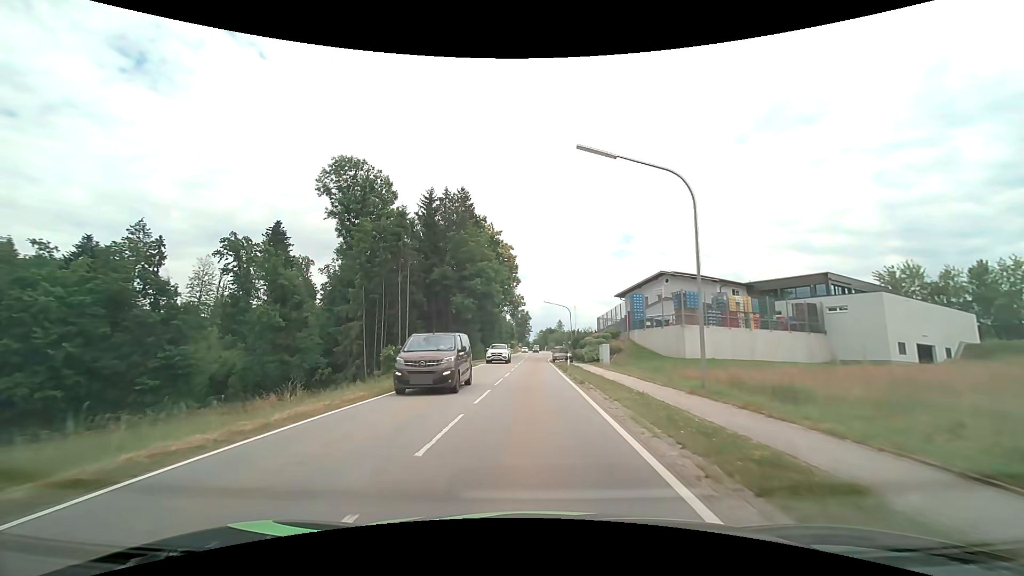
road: tertiary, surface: asphalt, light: Day
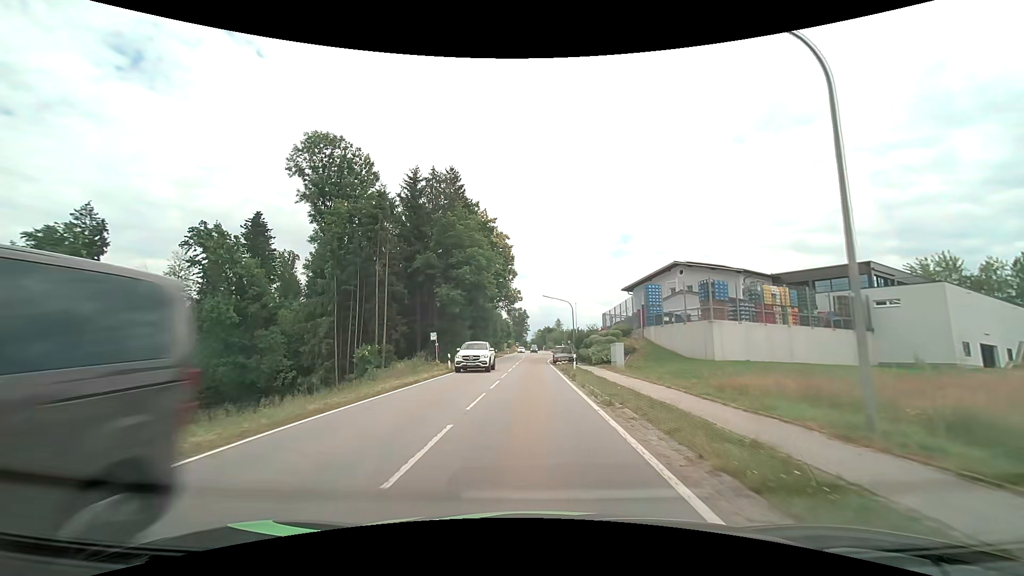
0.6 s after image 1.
(0.0, +7.3) m; 0°
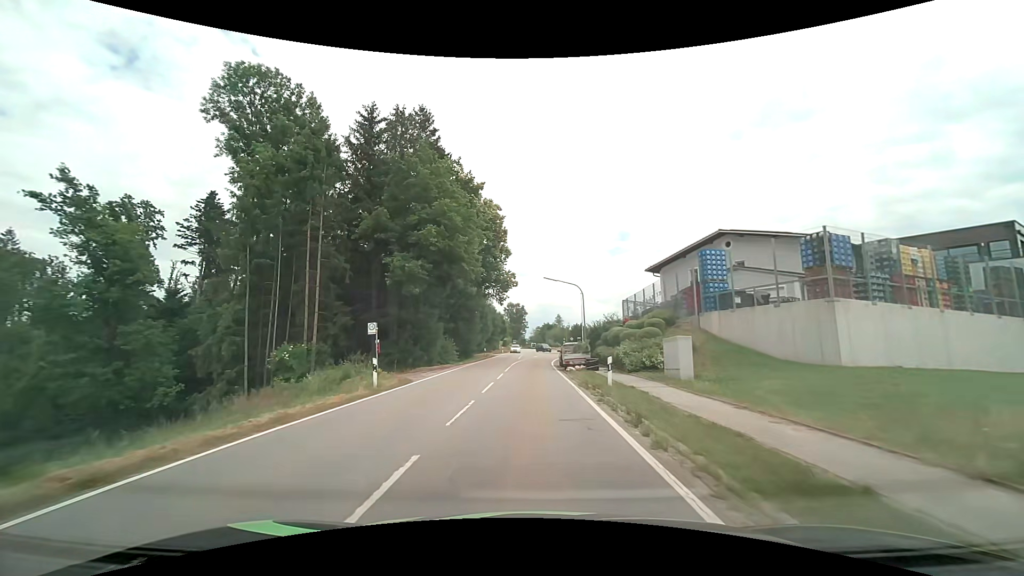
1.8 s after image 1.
(+0.1, +14.5) m; 0°
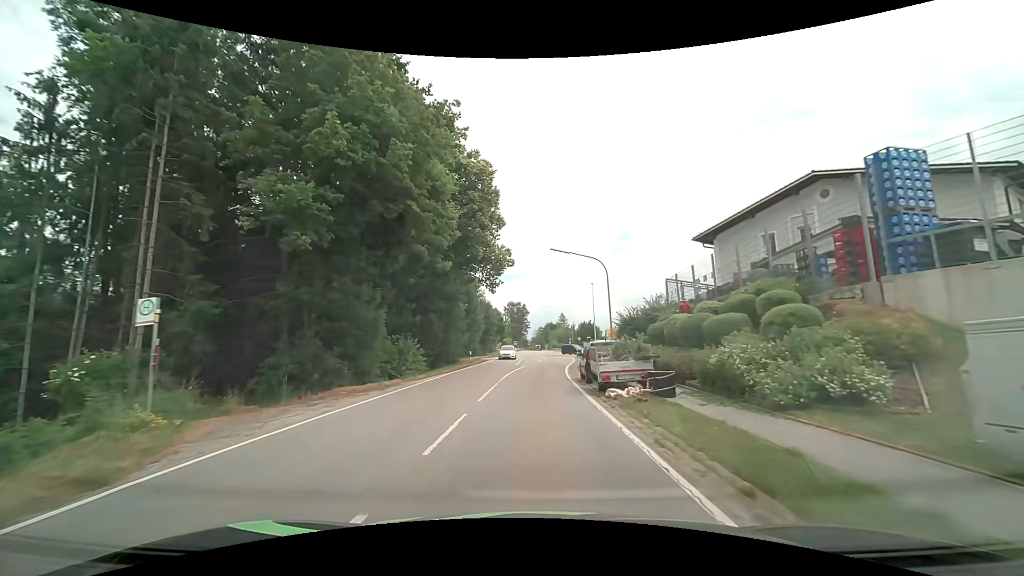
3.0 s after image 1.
(0.0, +14.4) m; 0°
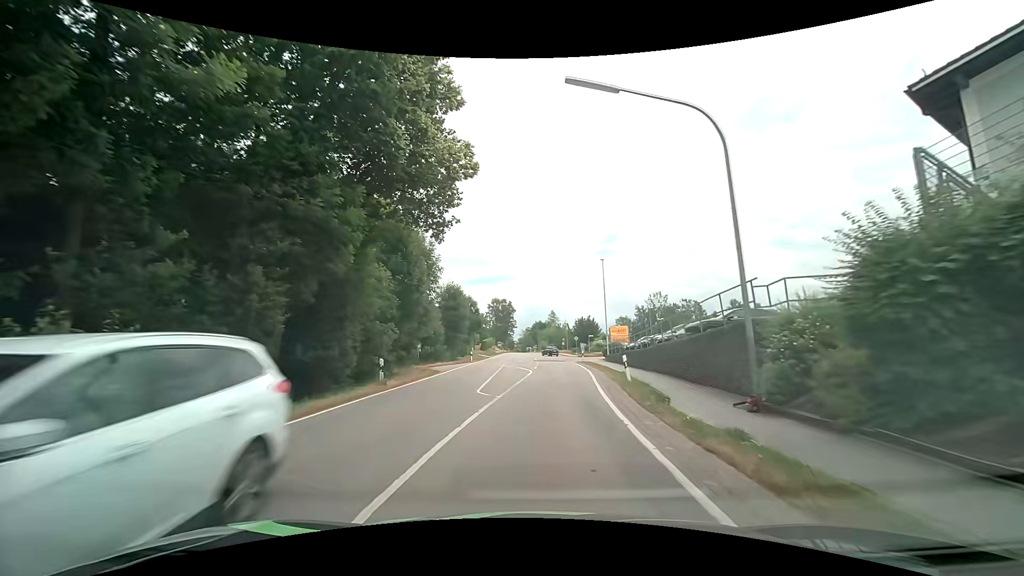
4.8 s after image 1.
(0.0, +21.2) m; +1°
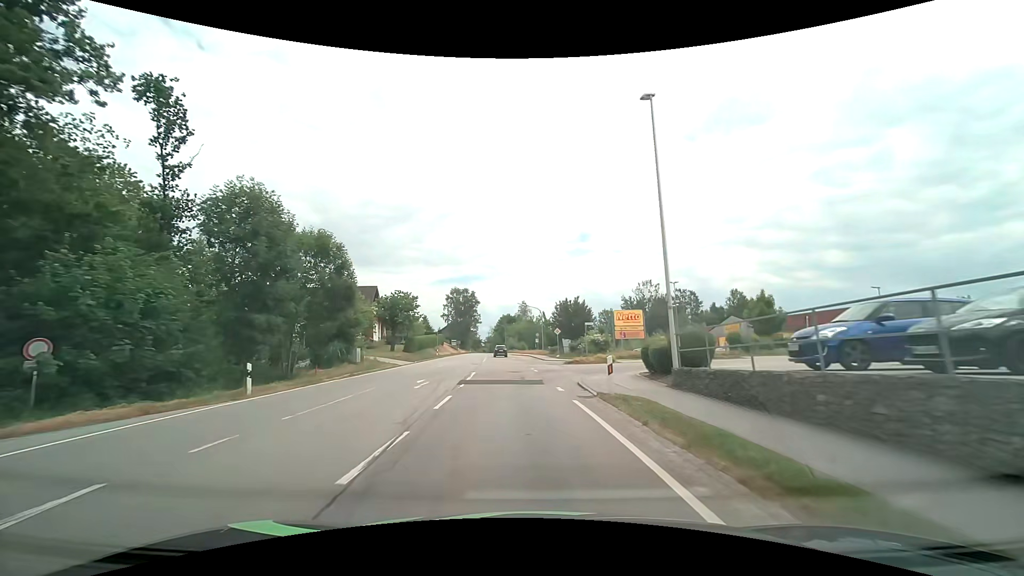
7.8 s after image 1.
(+2.3, +34.5) m; +4°
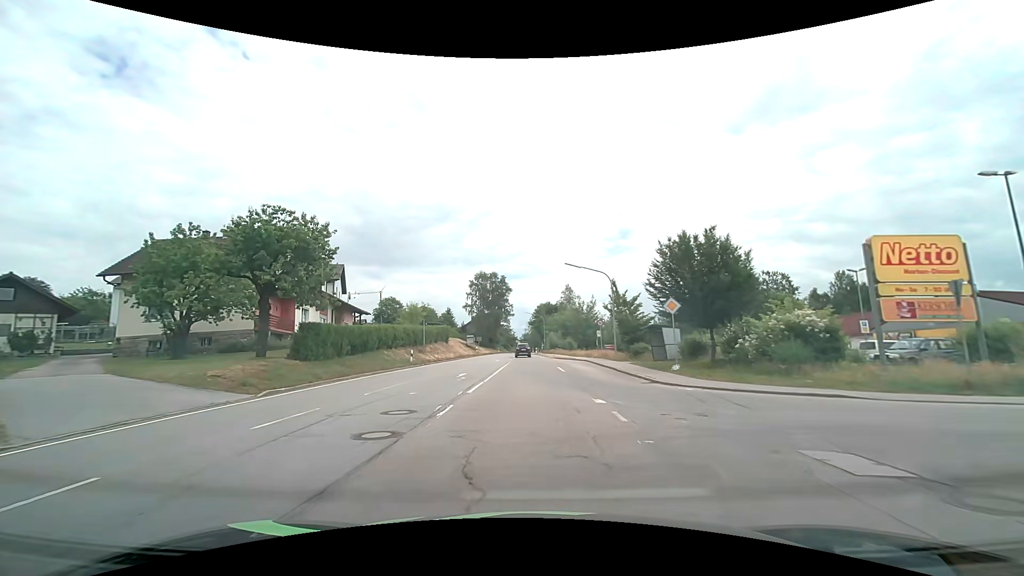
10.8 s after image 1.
(-1.8, +34.5) m; -5°
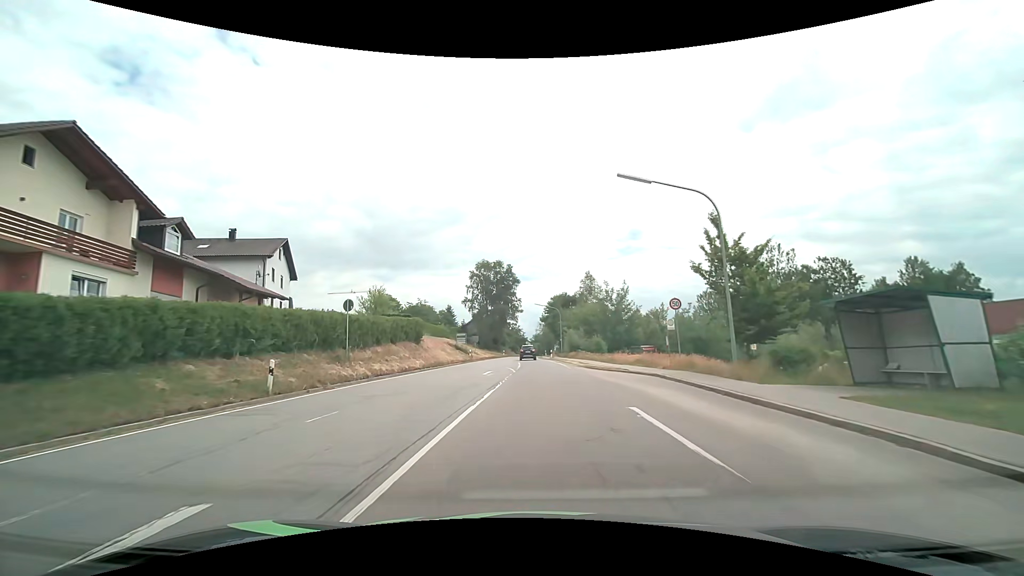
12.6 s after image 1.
(-0.4, +20.9) m; -1°
(0, +10) (0, +20) (0, +30) (0, +40) (0, +50) (0, +60) (-1, +70) (-1, +80) (0, +90) (0, +100) m
